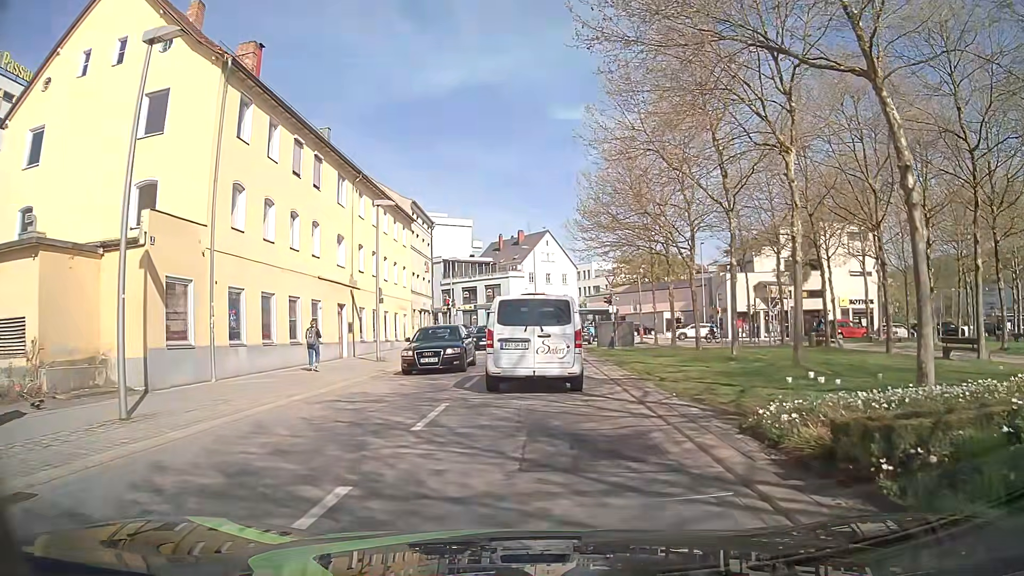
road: tertiary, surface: asphalt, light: Day
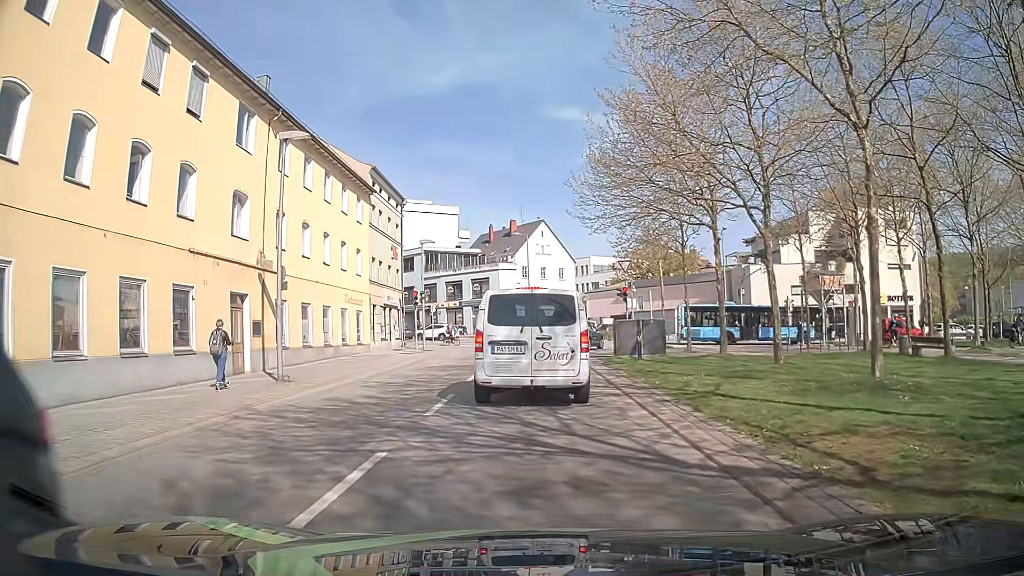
(0.0, +10.3) m; +1°
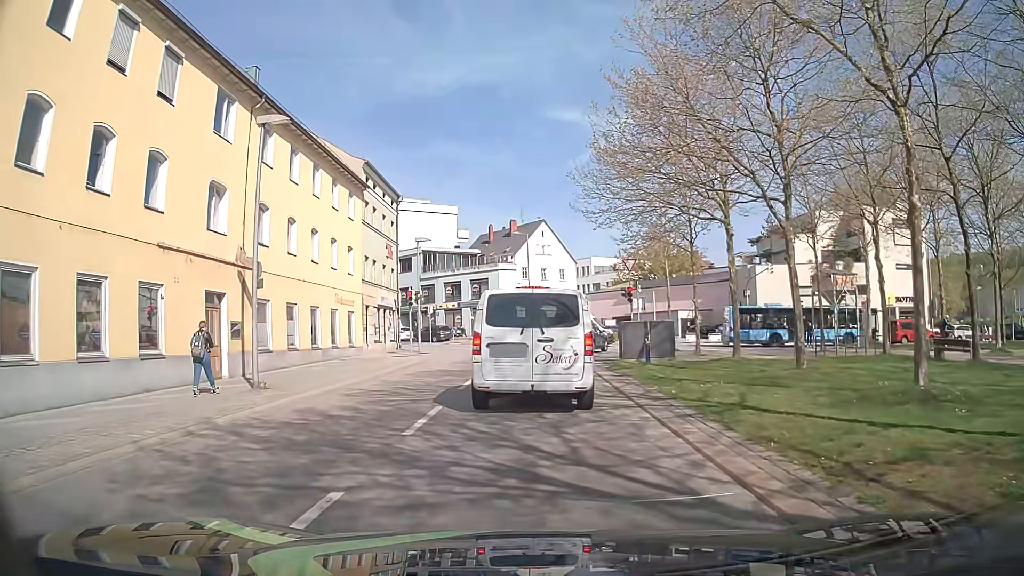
(0.0, +1.7) m; +1°
